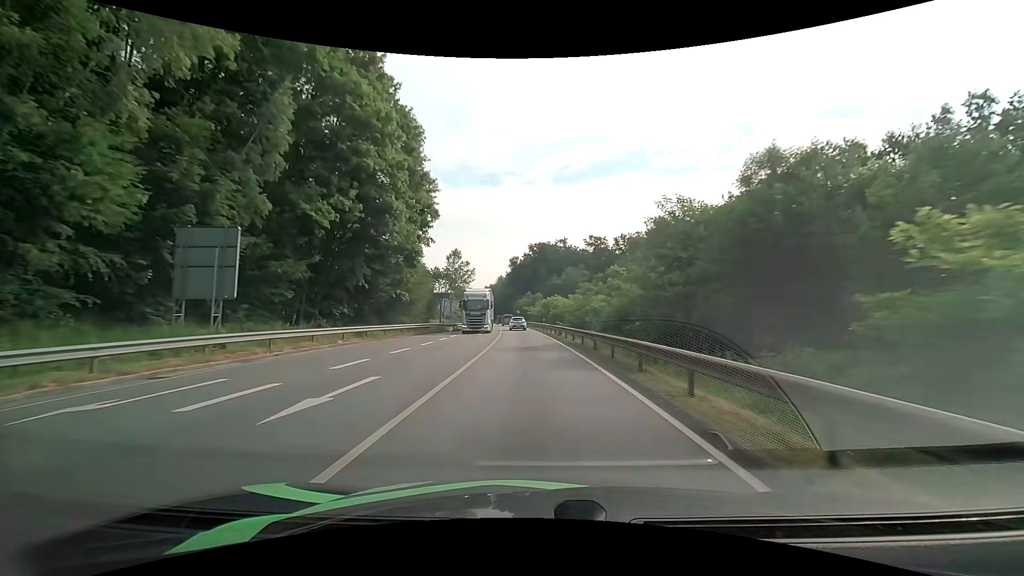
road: primary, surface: asphalt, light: Day
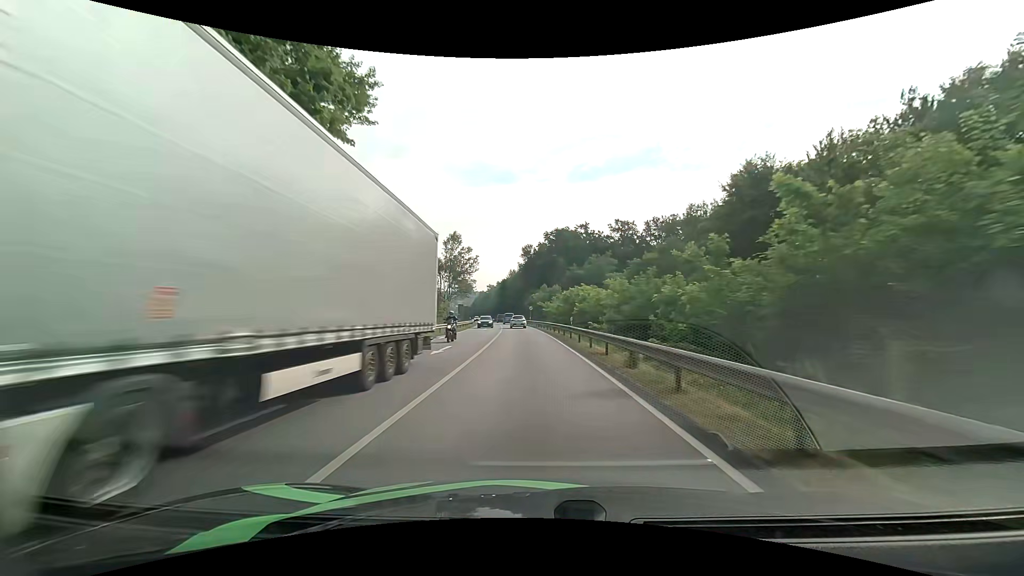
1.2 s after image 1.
(-0.3, +23.6) m; -2°
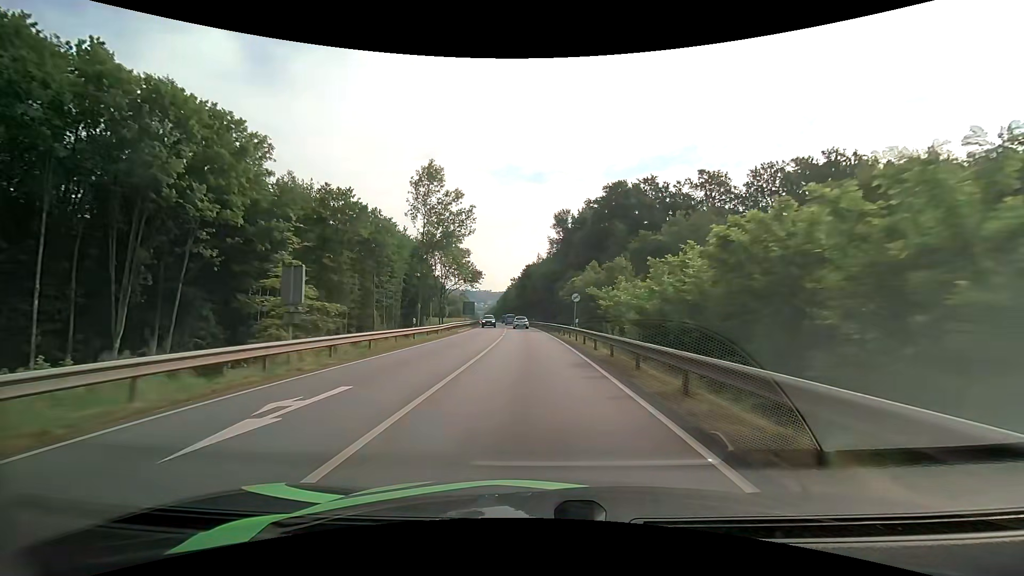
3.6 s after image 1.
(-1.4, +48.5) m; -3°
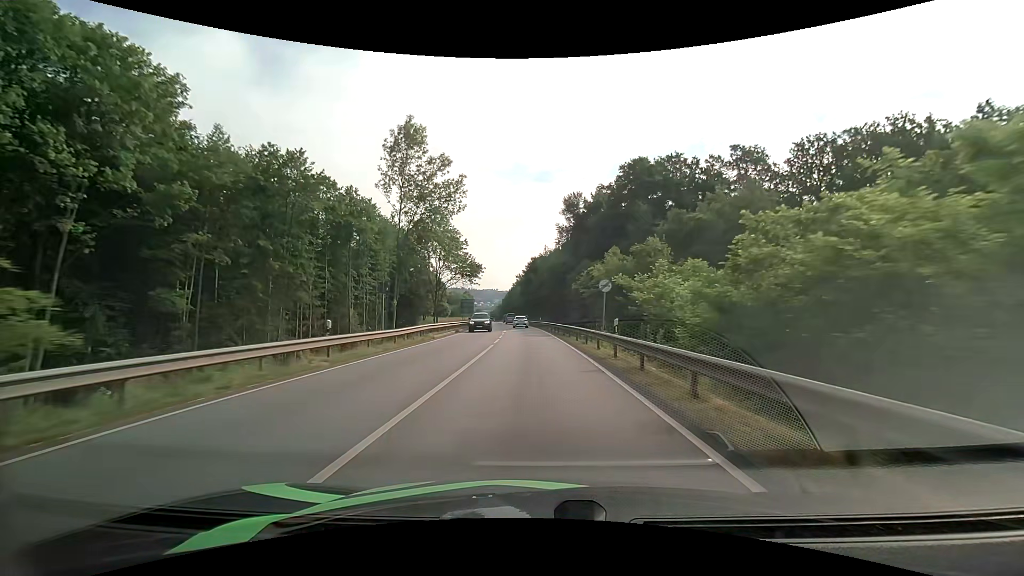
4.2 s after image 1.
(-0.1, +12.4) m; -1°
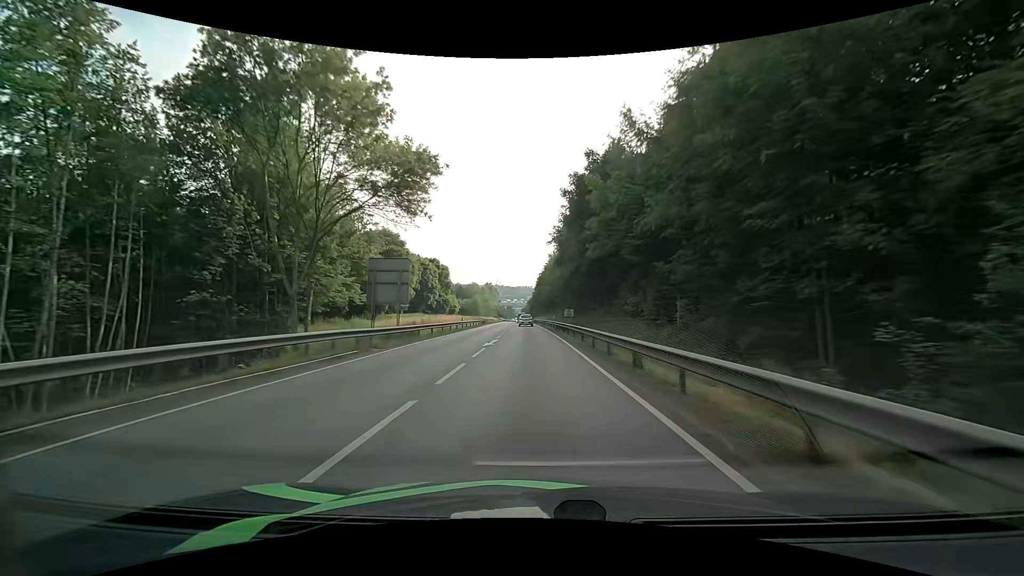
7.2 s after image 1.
(-2.2, +63.7) m; -4°
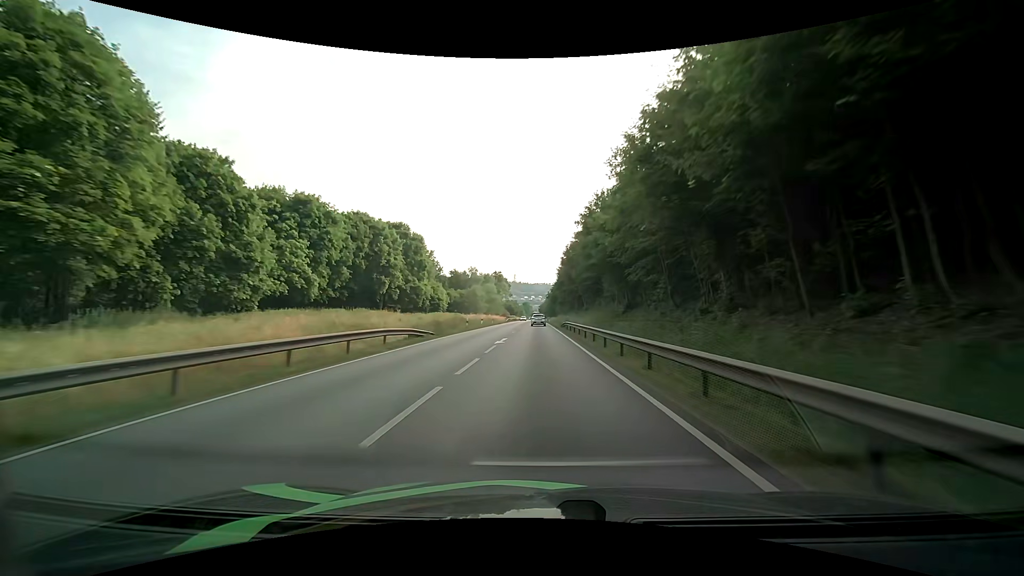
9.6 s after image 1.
(-1.4, +52.8) m; -3°
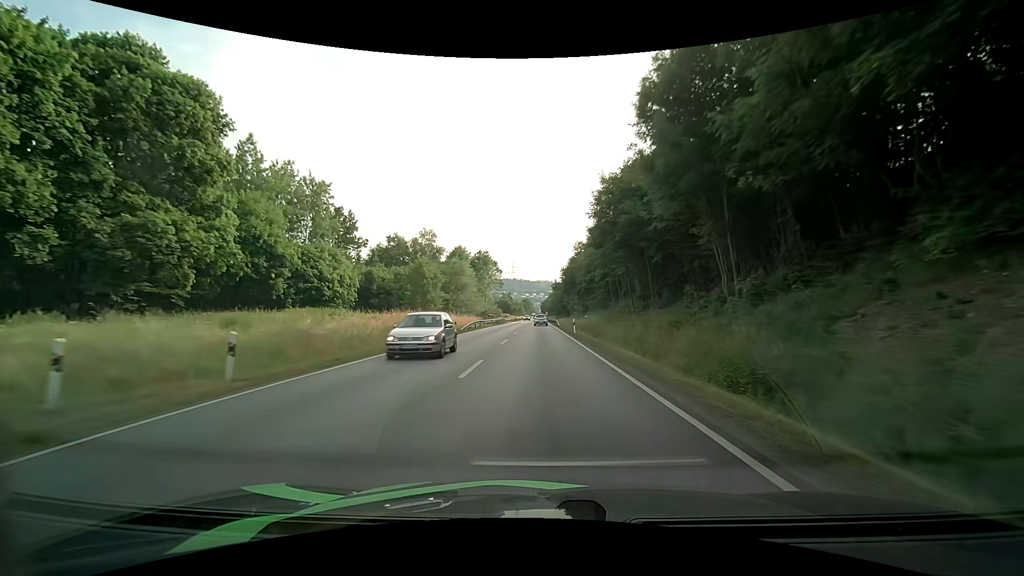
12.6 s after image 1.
(0.0, +61.3) m; 0°
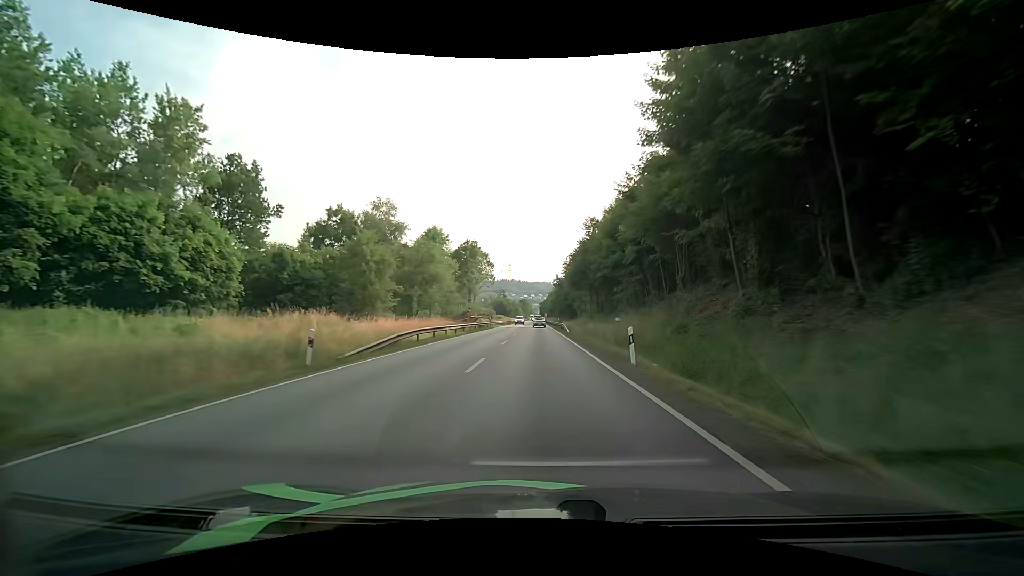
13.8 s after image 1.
(+0.1, +22.8) m; +1°
(0, +10) (0, +20) (0, +30) (0, +40) (0, +50) (0, +60) (0, +70) (0, +80) (0, +90) (-1, +100) m
